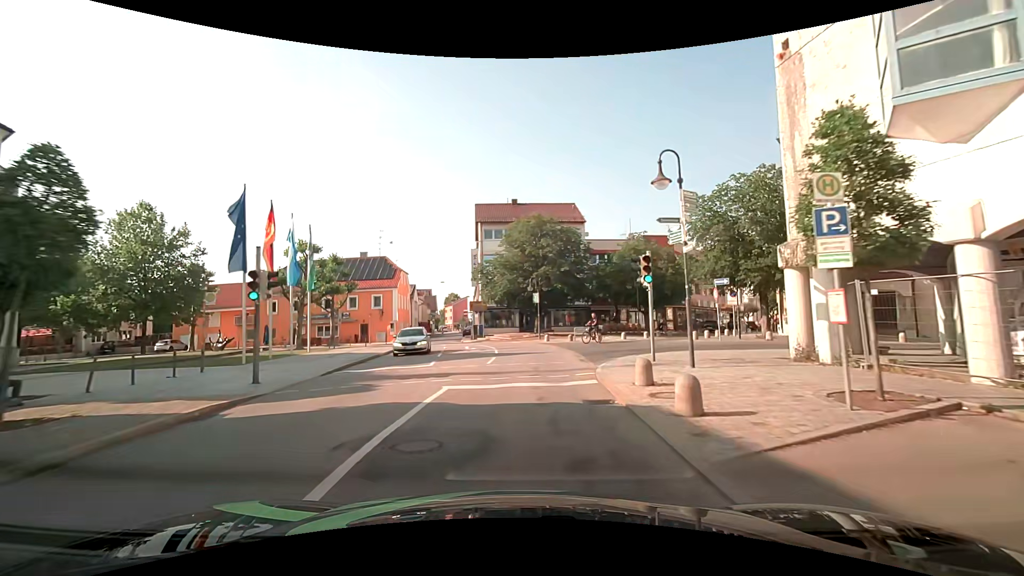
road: secondary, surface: asphalt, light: Day
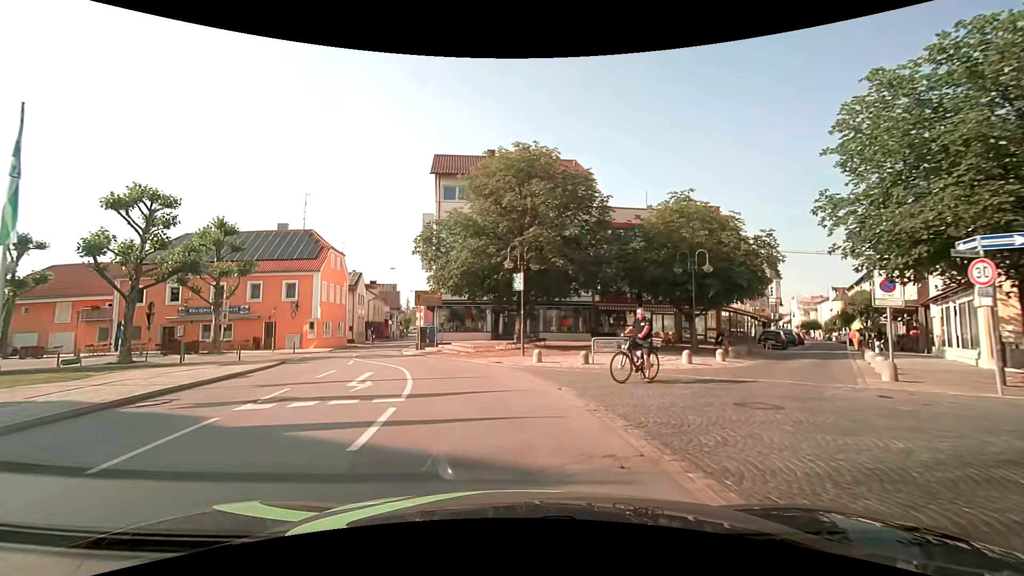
(+0.6, +17.3) m; +3°
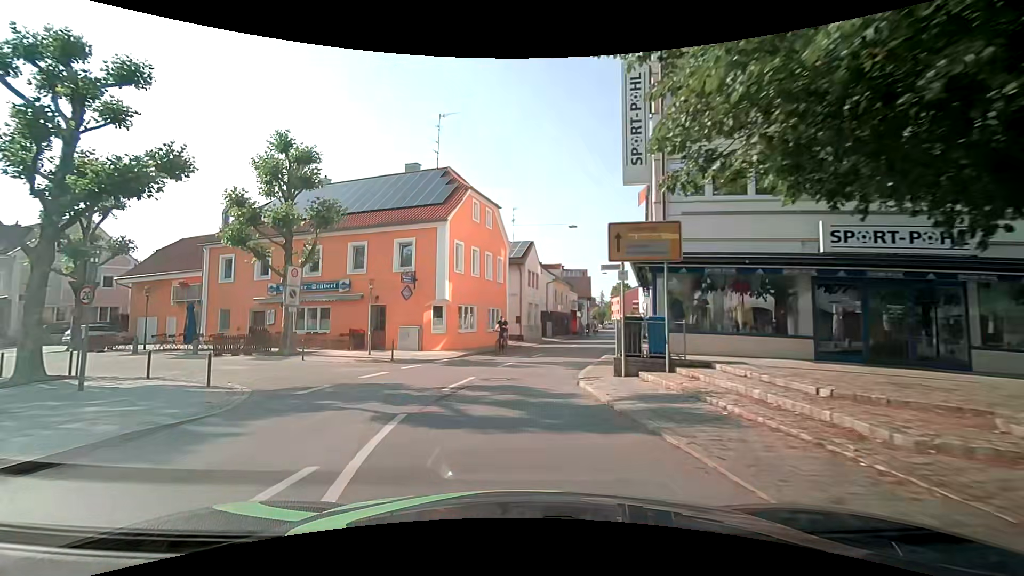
(-3.6, +19.9) m; -22°
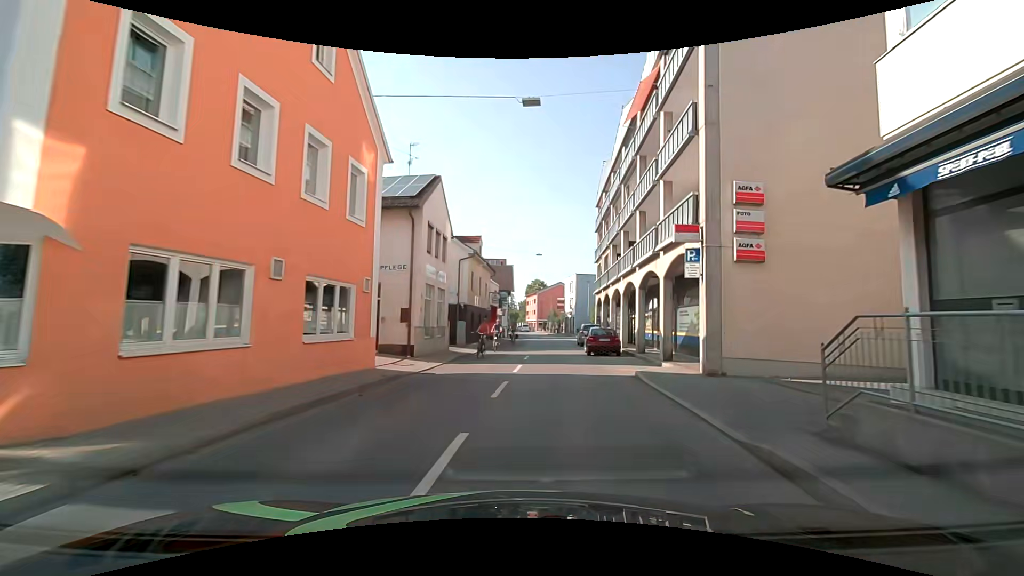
(+0.3, +18.9) m; +11°
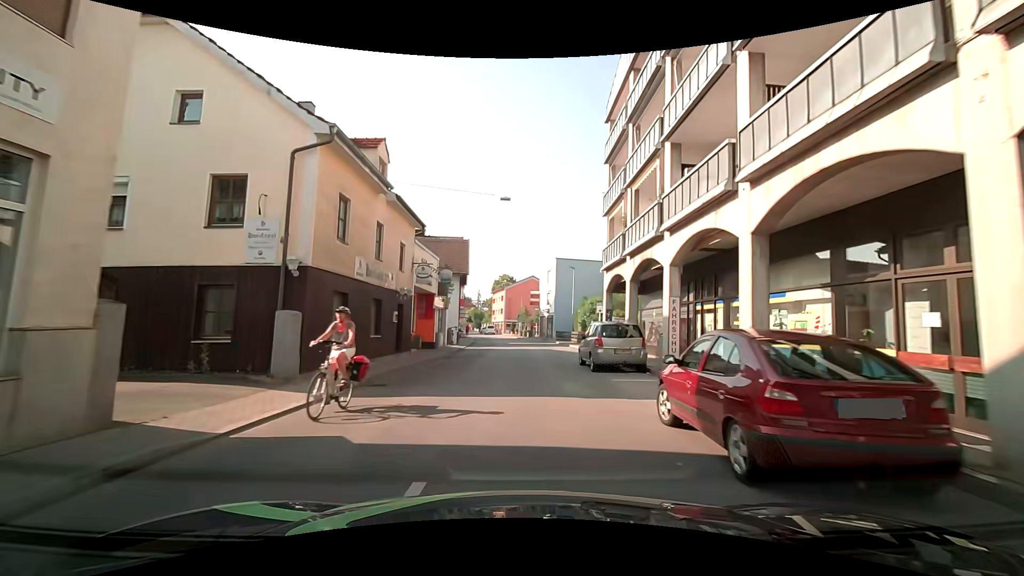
(+1.0, +20.1) m; +4°
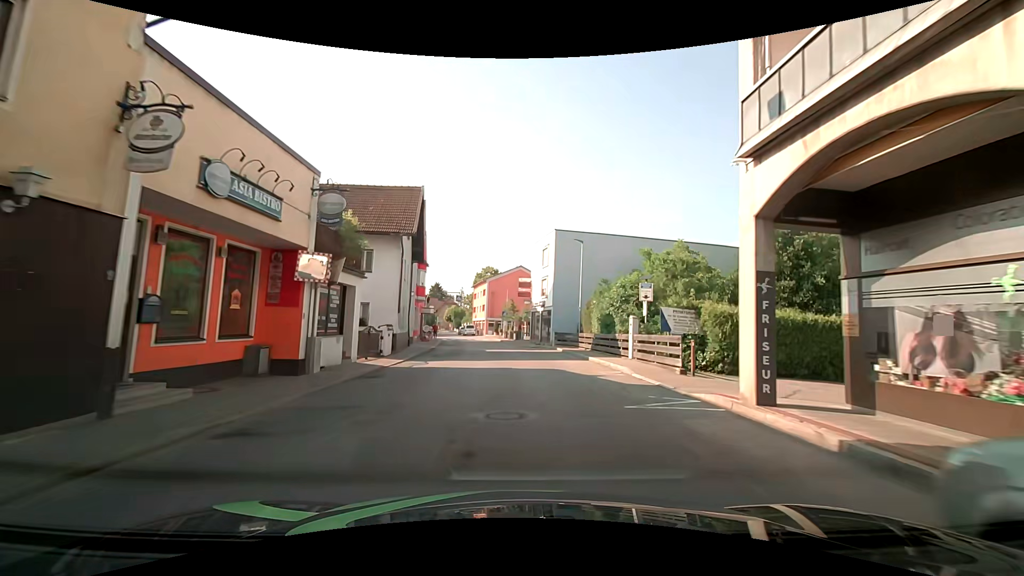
(-0.1, +17.1) m; +1°
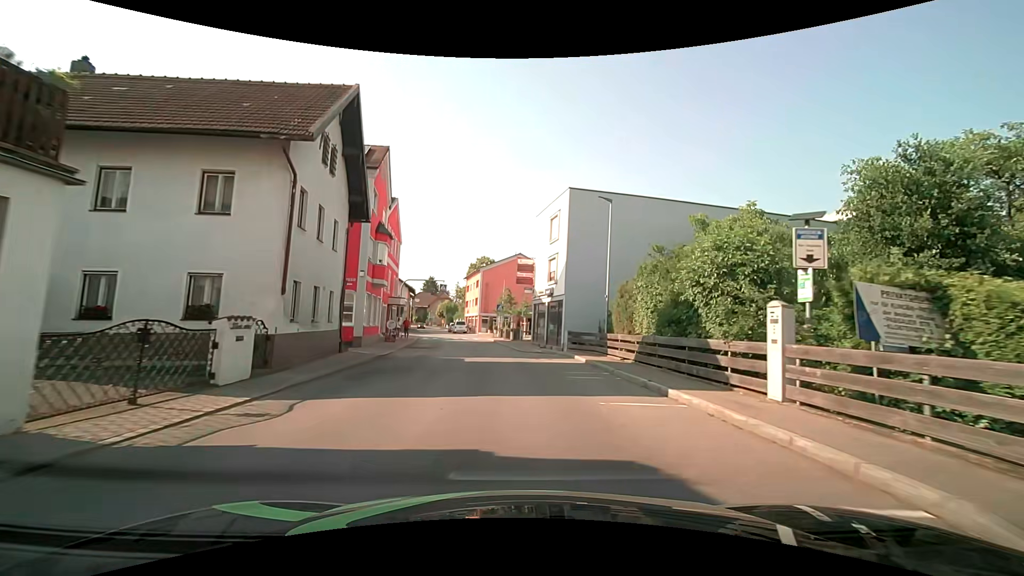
(0.0, +12.0) m; +1°
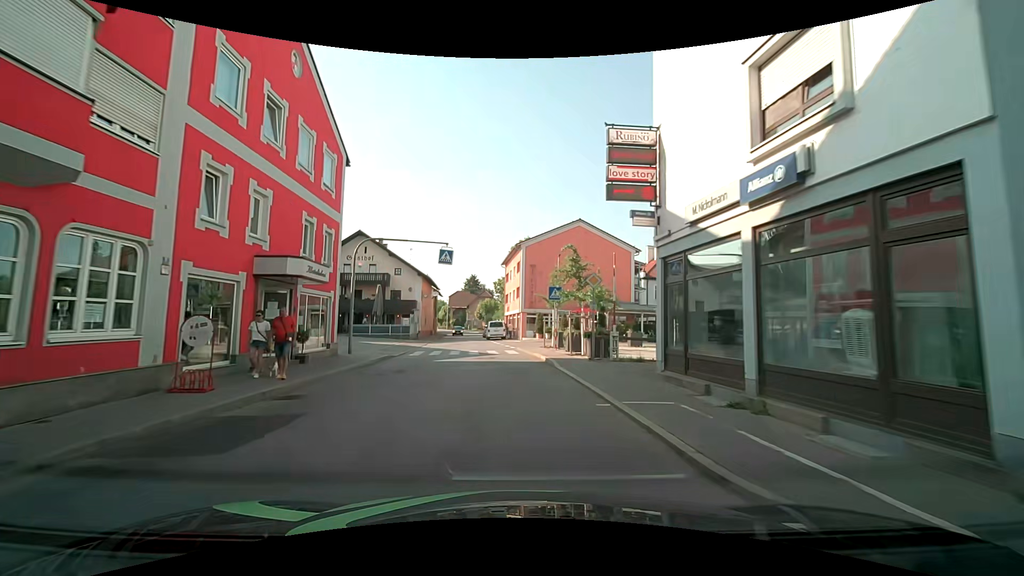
(-1.2, +24.2) m; -7°
(0, +10) (-1, +20) (-1, +30) (-2, +40) (-4, +50) (-6, +60) (-7, +70) (-7, +80) (-8, +90) (-9, +99) m
